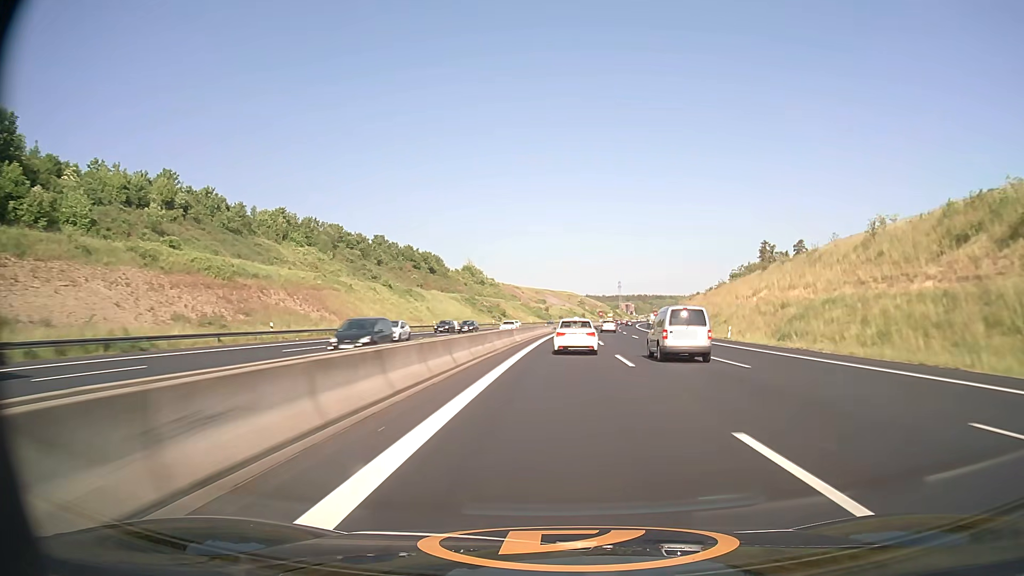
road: motorway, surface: asphalt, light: Day
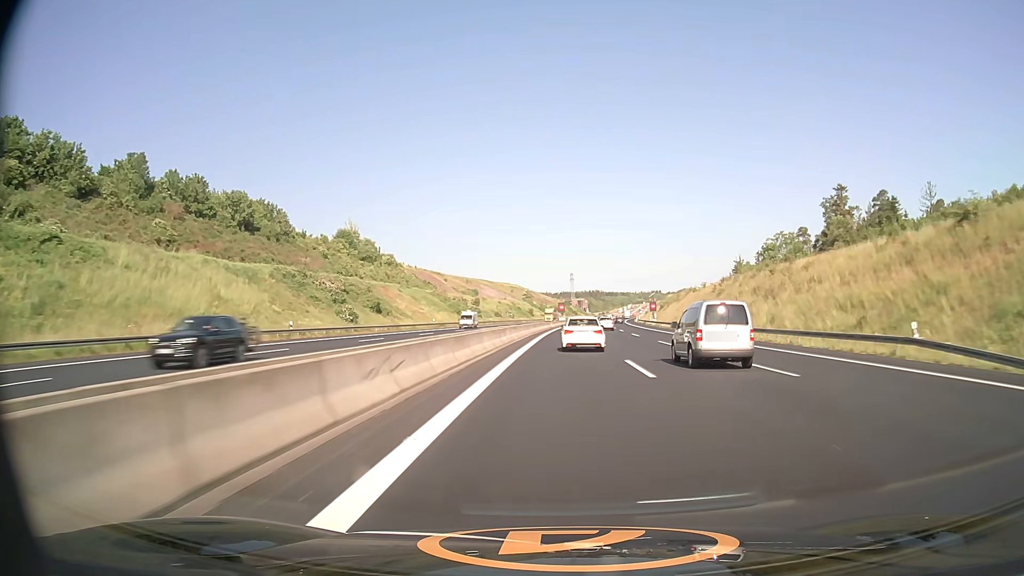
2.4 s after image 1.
(+4.1, +93.8) m; +5°
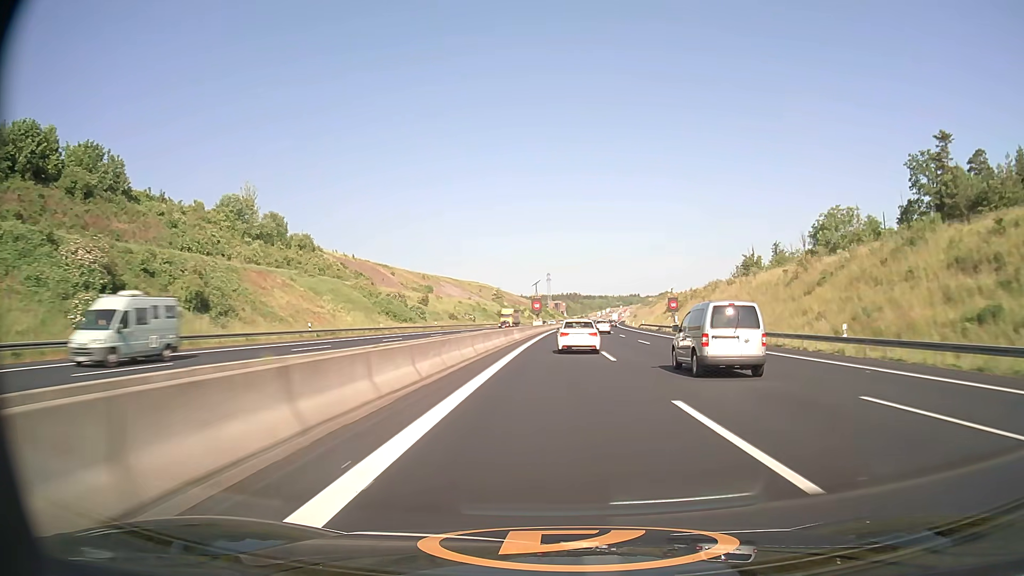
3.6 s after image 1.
(+0.9, +45.9) m; +2°
(0, +10) (0, +20) (0, +30) (0, +40) (+1, +50) (+1, +60) (+1, +70) (+2, +80) (+2, +90) (+3, +100) m
